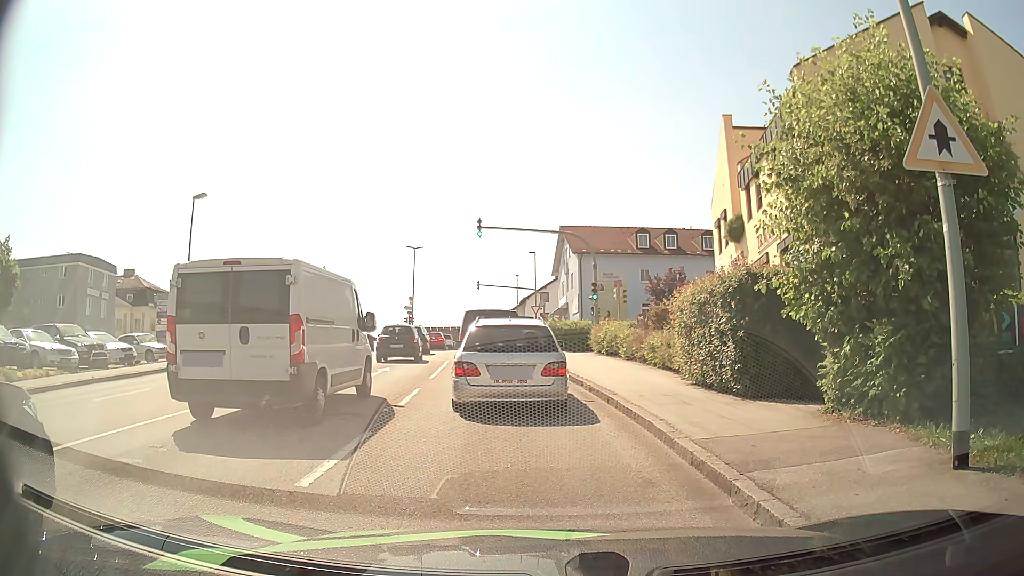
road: tertiary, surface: asphalt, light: Day
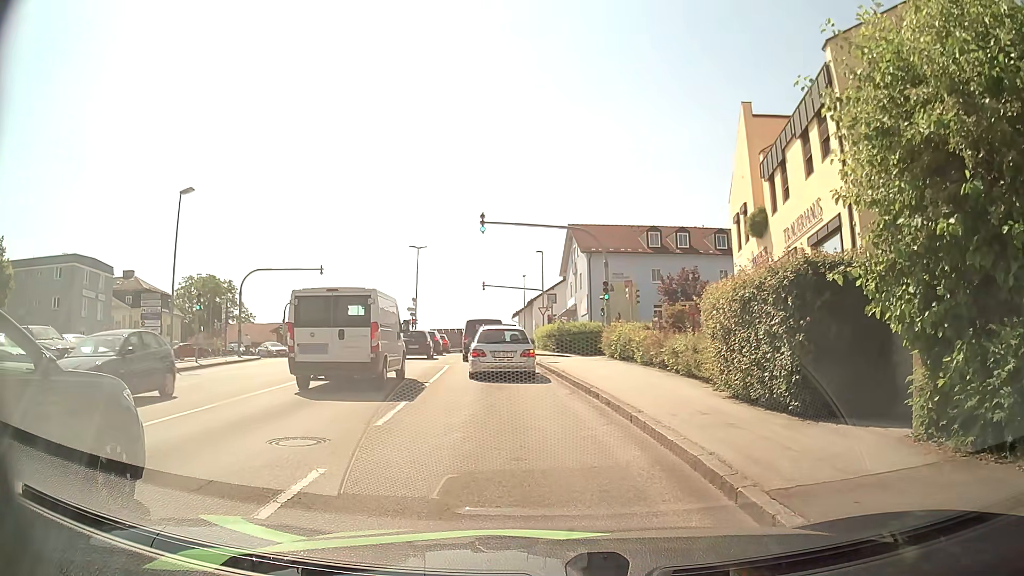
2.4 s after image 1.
(0.0, +2.3) m; -1°
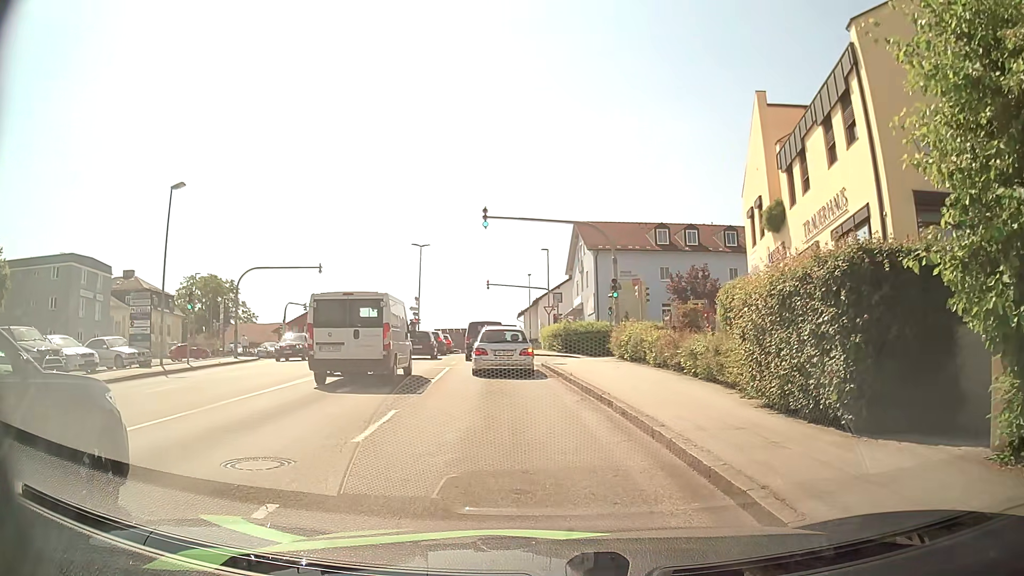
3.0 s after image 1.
(0.0, +1.5) m; -2°
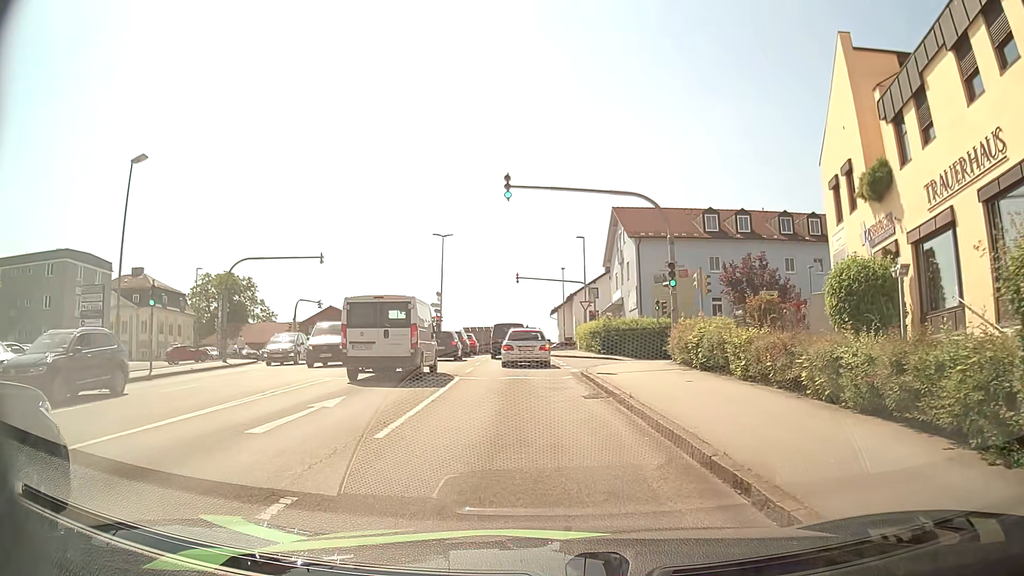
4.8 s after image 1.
(-0.1, +6.2) m; -2°
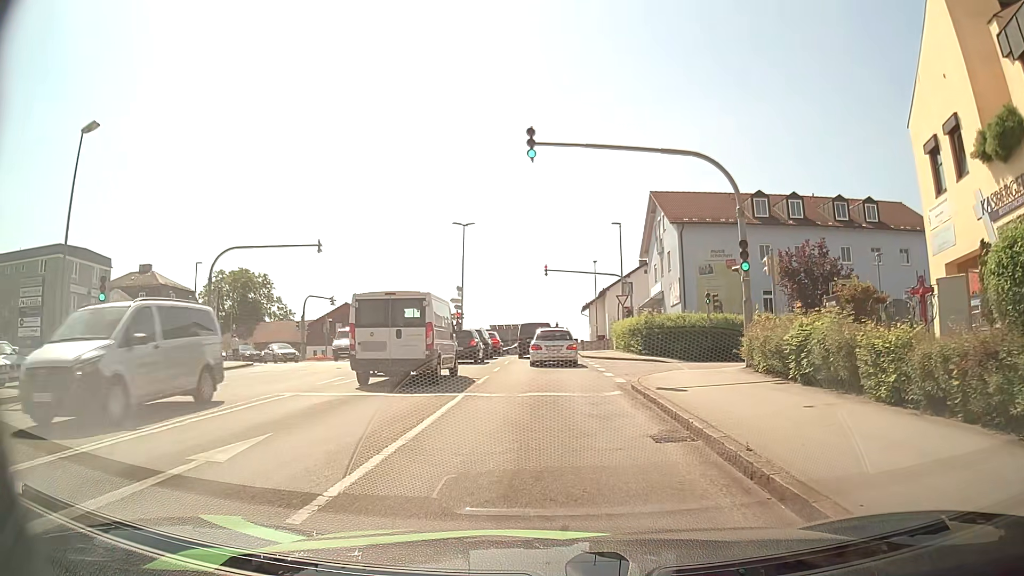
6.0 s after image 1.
(-0.2, +5.3) m; -3°
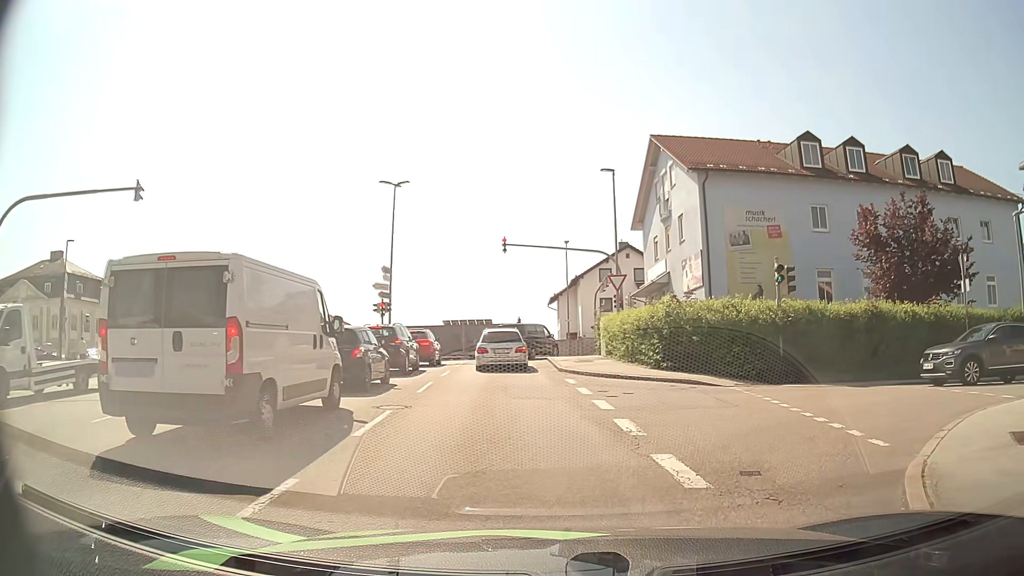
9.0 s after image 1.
(+0.2, +13.8) m; +4°
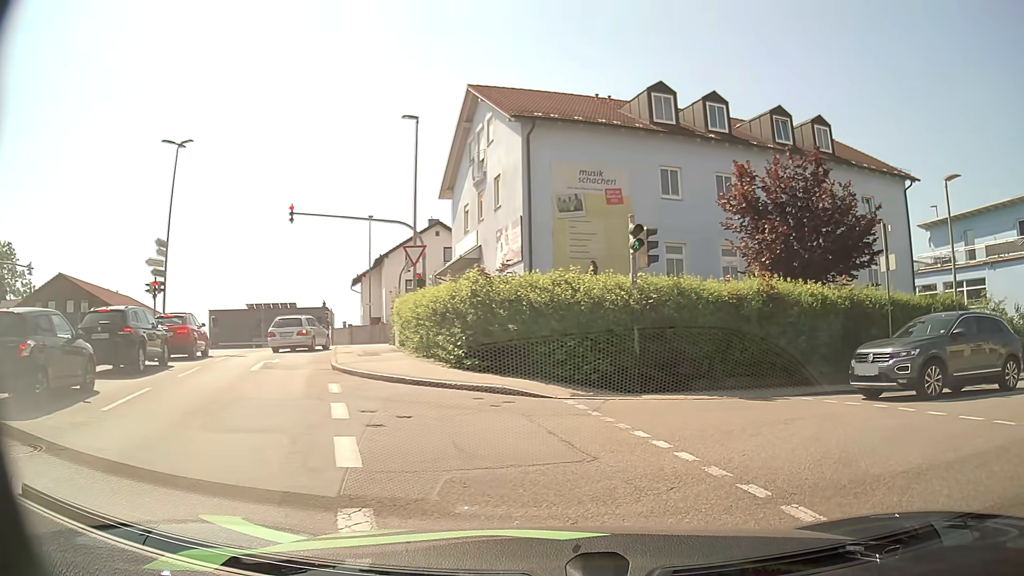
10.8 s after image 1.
(+0.6, +5.4) m; +15°
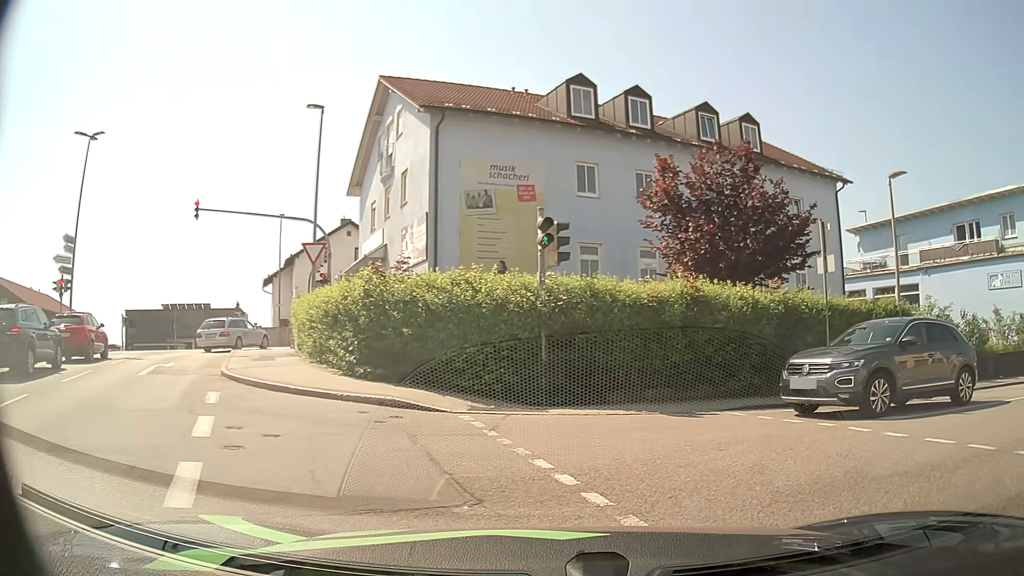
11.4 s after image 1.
(+0.1, +1.4) m; +5°
(+5, +8) (+14, +12) (+24, +14) (+34, +16) (+44, +16) (+54, +16) (+64, +16) (+74, +15) (+84, +15) (+94, +14) m
